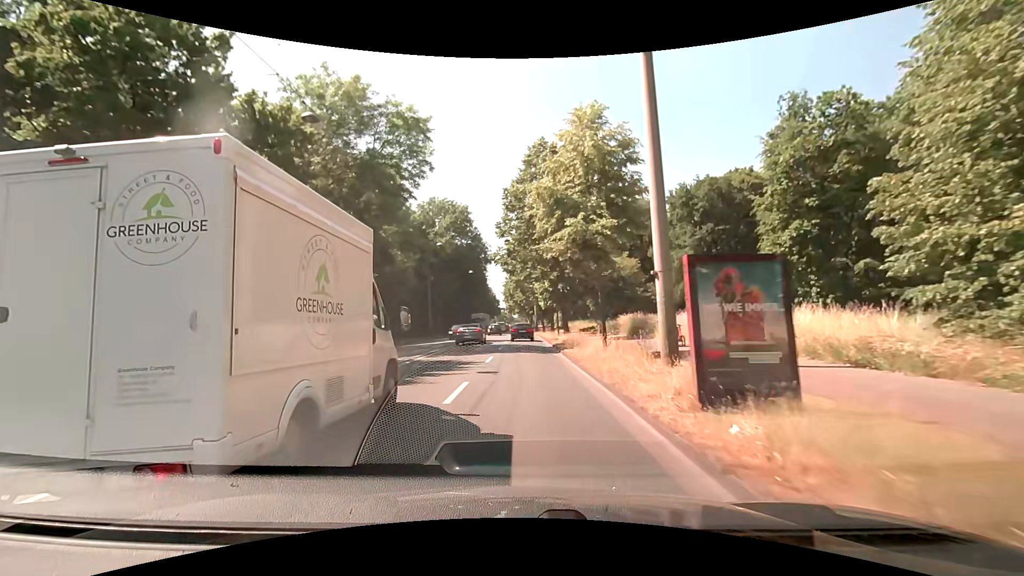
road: primary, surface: asphalt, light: Day
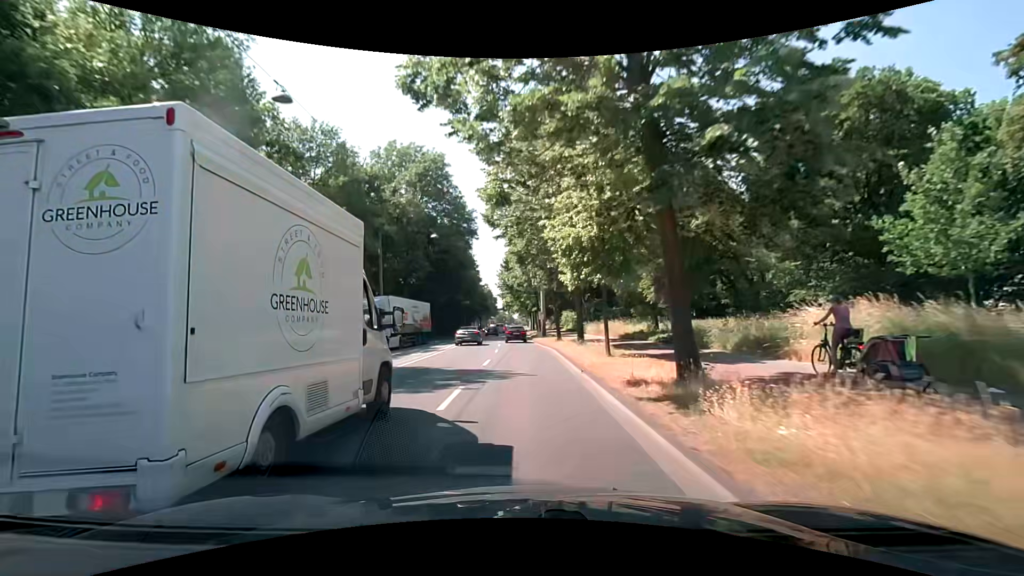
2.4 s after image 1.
(+0.1, +27.8) m; -1°
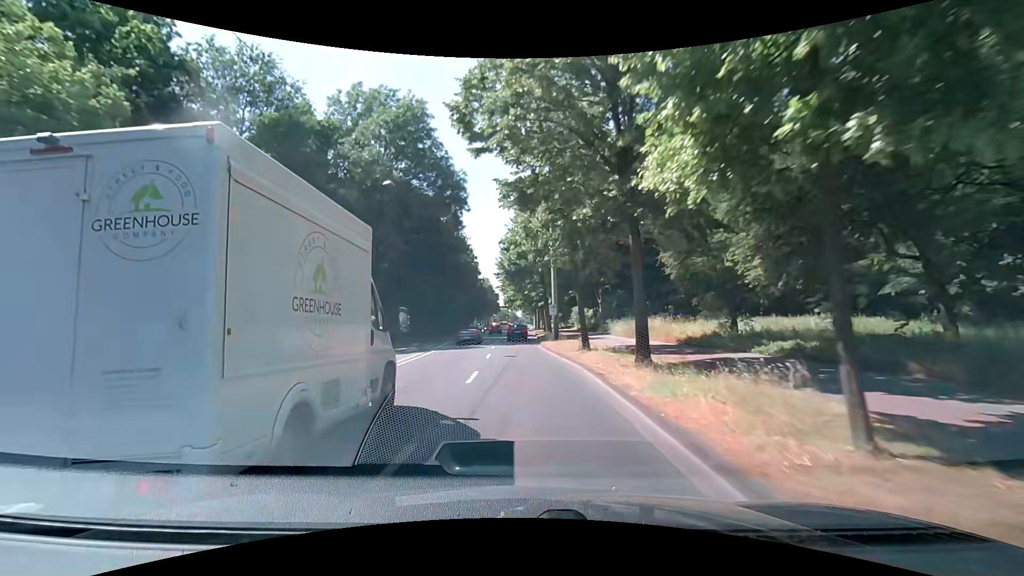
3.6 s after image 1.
(+0.1, +14.3) m; +1°
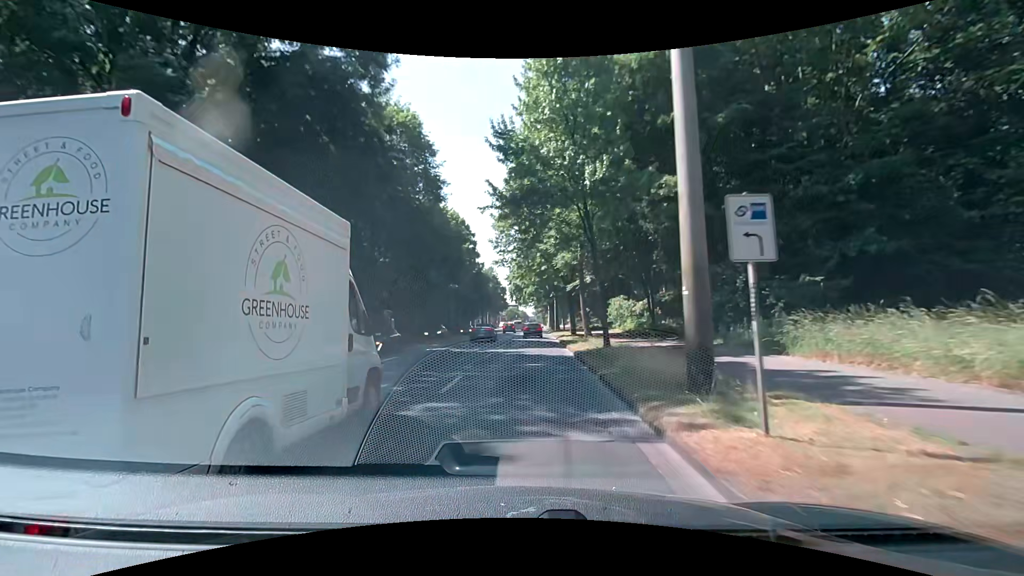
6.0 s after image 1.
(-0.5, +29.5) m; -2°
(0, +10) (0, +20) (0, +30) (+1, +40) (+1, +50) (+1, +60) (+2, +70) (+2, +80) (+3, +90) (+3, +100) m
